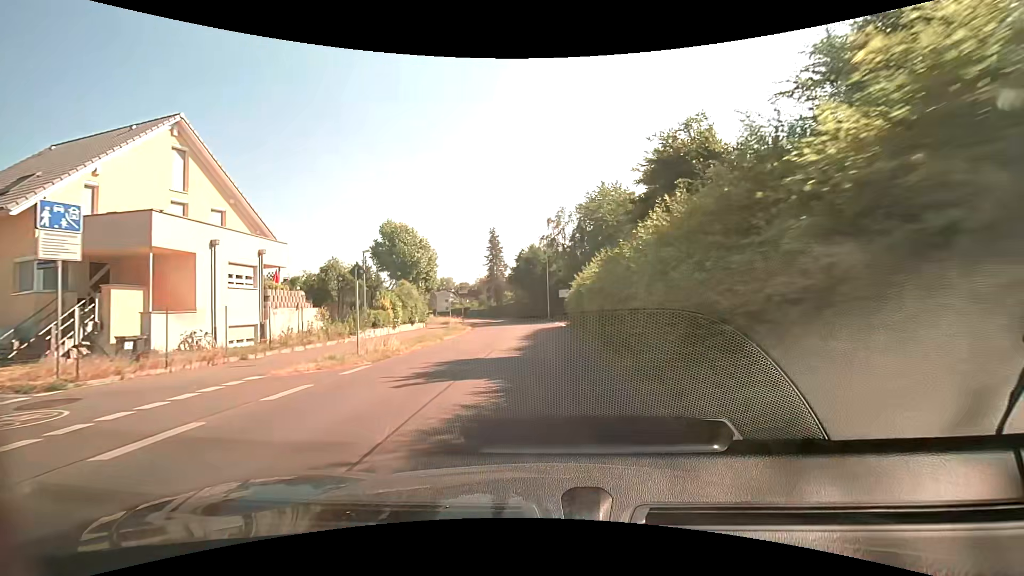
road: tertiary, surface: asphalt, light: Day
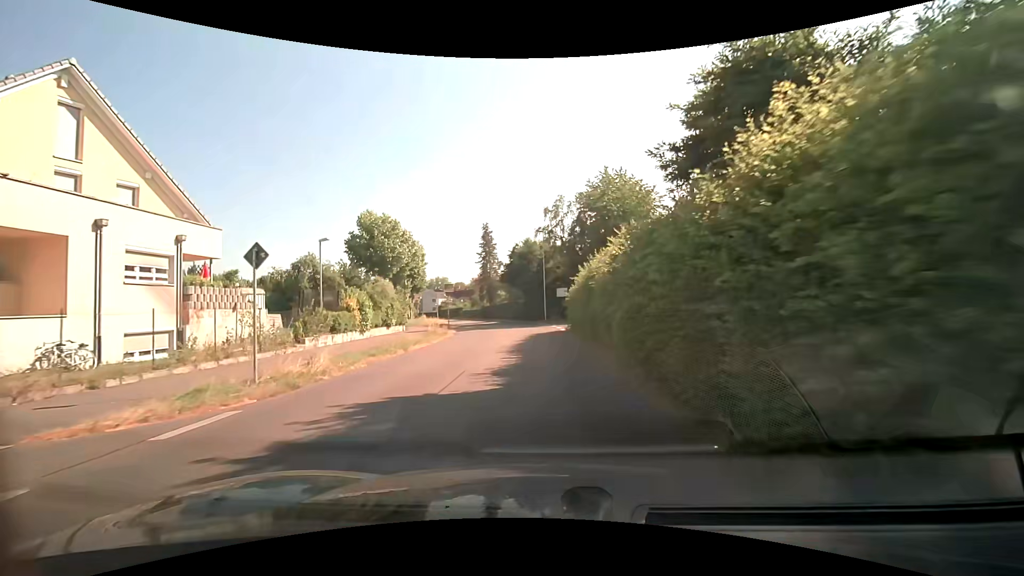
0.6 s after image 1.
(+0.1, +5.1) m; +1°
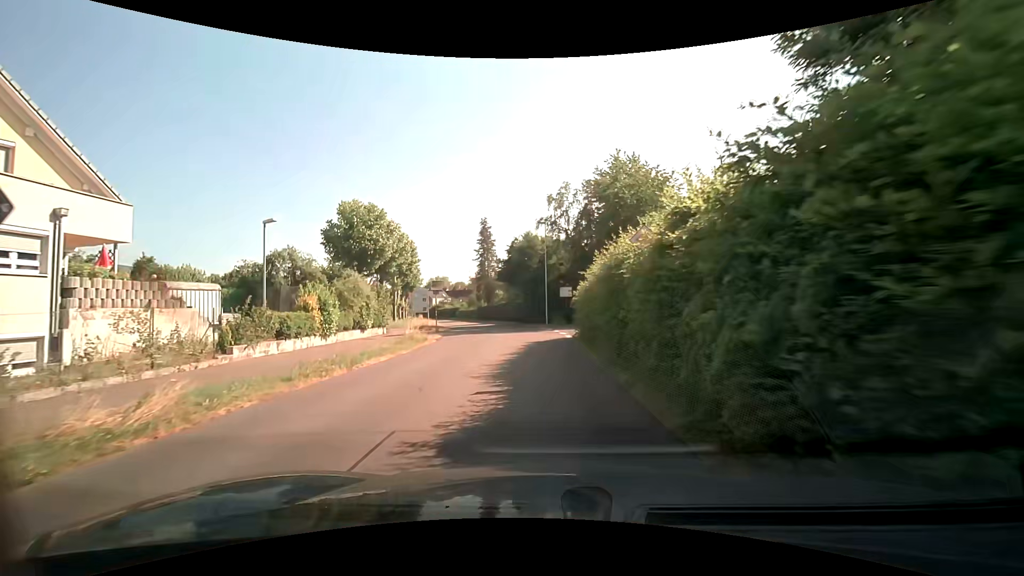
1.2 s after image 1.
(0.0, +4.9) m; 0°
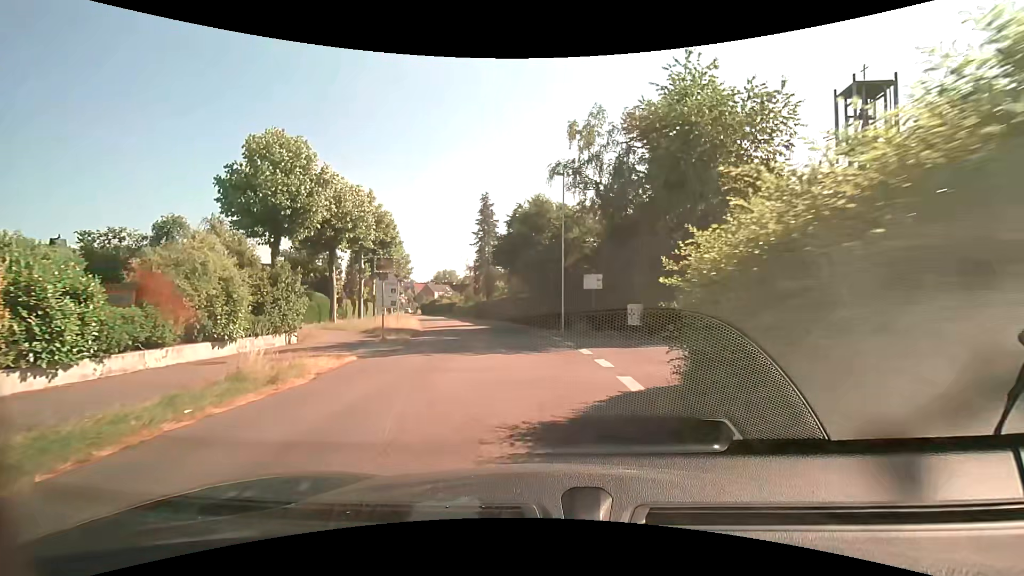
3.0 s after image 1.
(-0.1, +13.7) m; -1°
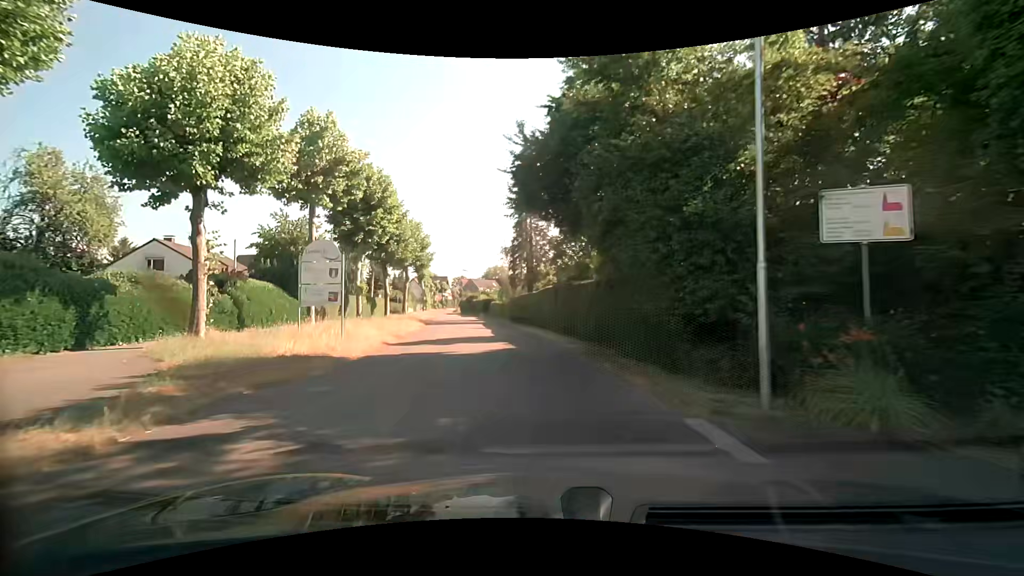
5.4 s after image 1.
(-0.8, +18.4) m; -6°
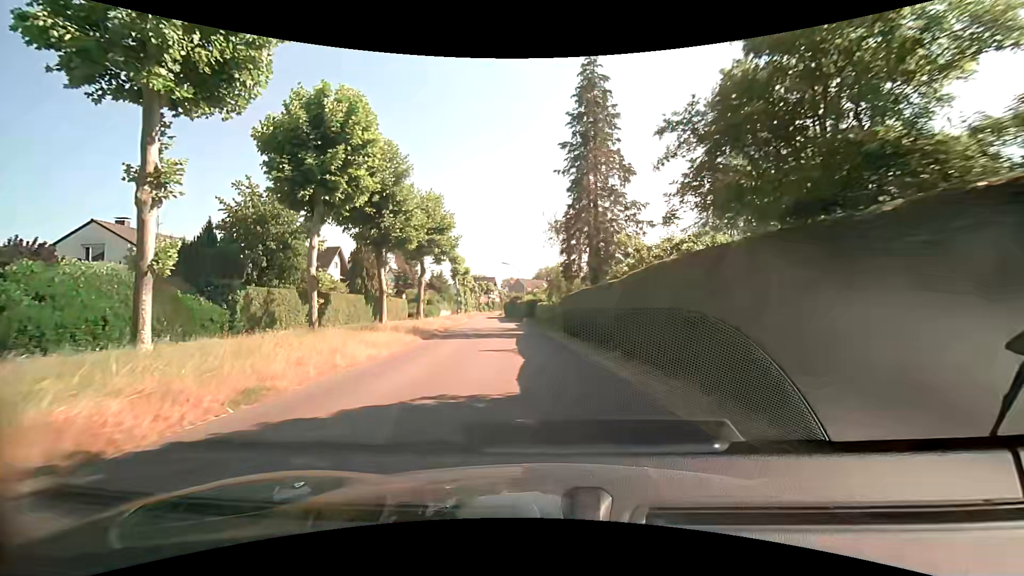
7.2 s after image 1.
(-0.9, +14.6) m; -6°
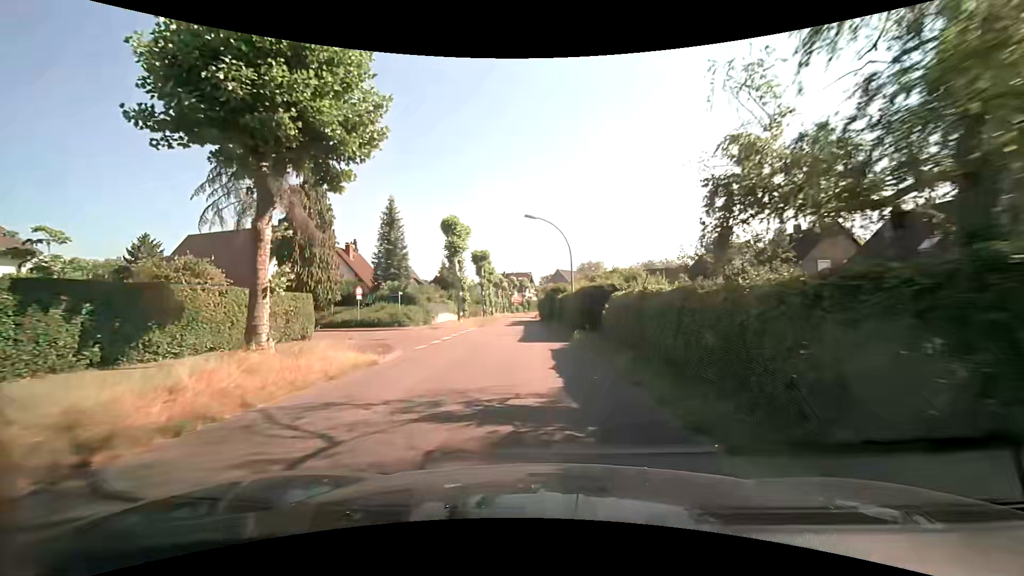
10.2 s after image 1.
(-1.2, +27.2) m; -4°
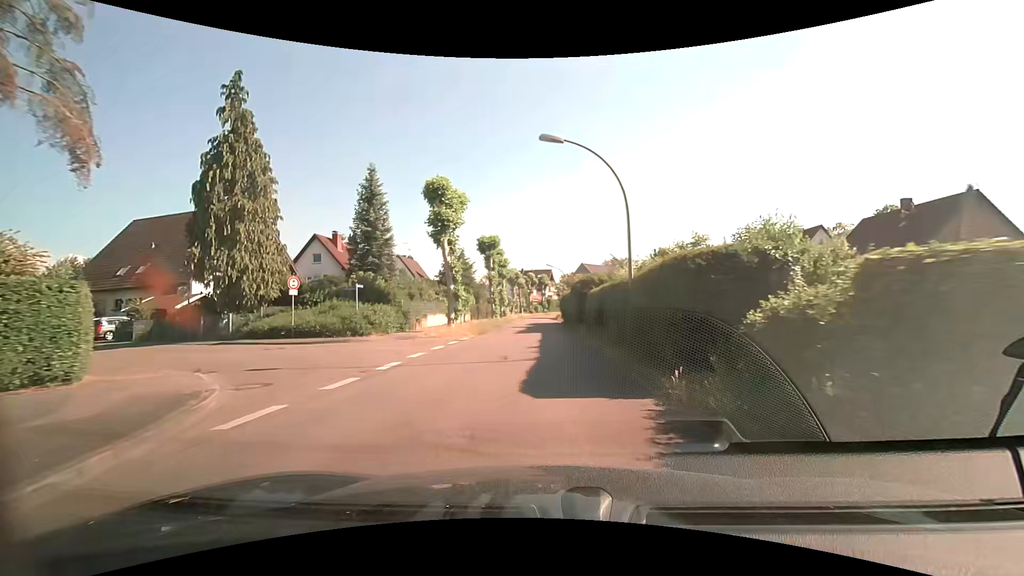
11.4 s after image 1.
(-0.3, +12.2) m; -3°
(0, +10) (0, +20) (0, +30) (0, +40) (0, +50) (0, +60) (0, +70) (0, +80) (0, +90) (+1, +100) m
